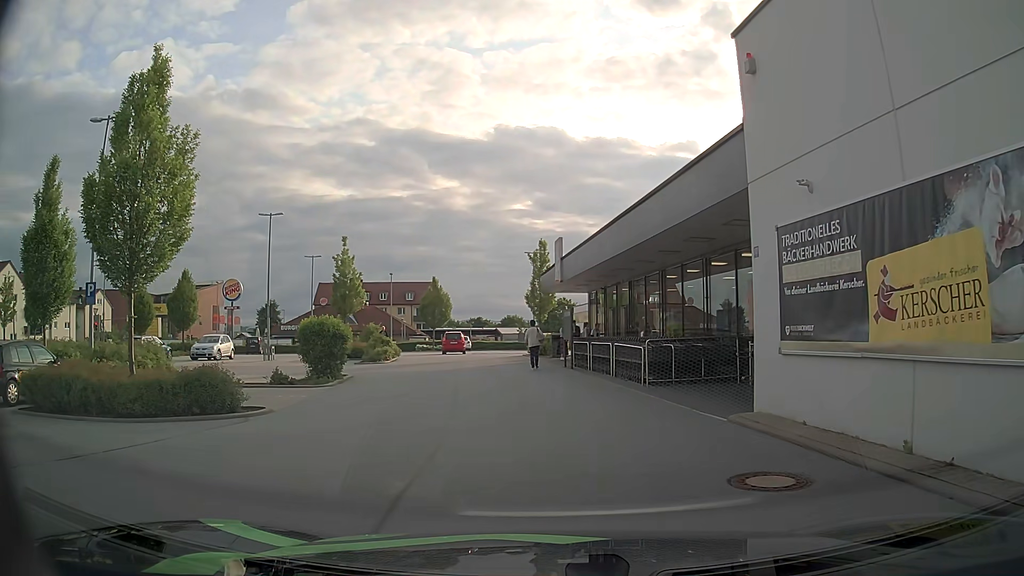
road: service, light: Day
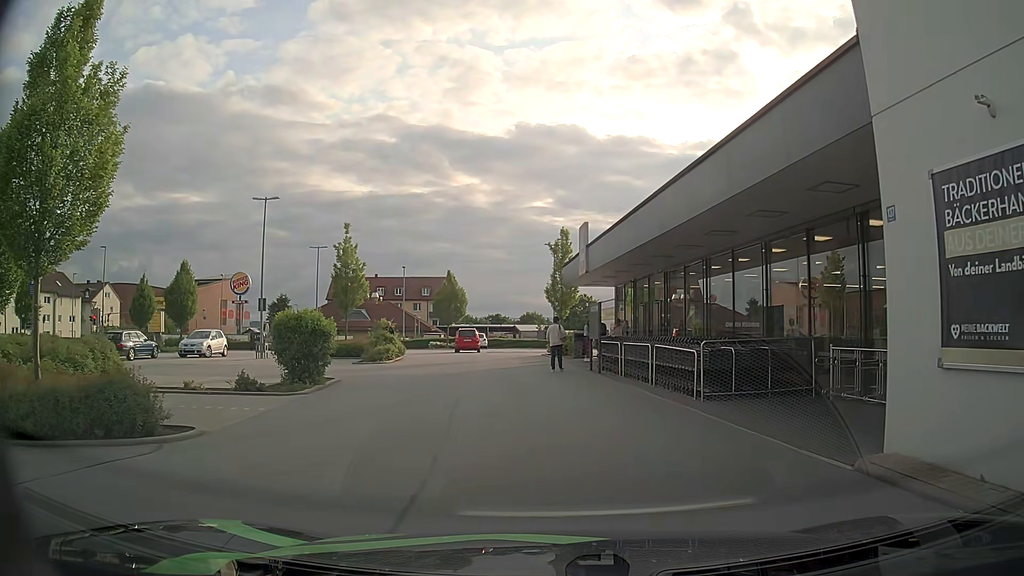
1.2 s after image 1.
(-0.1, +3.5) m; -1°
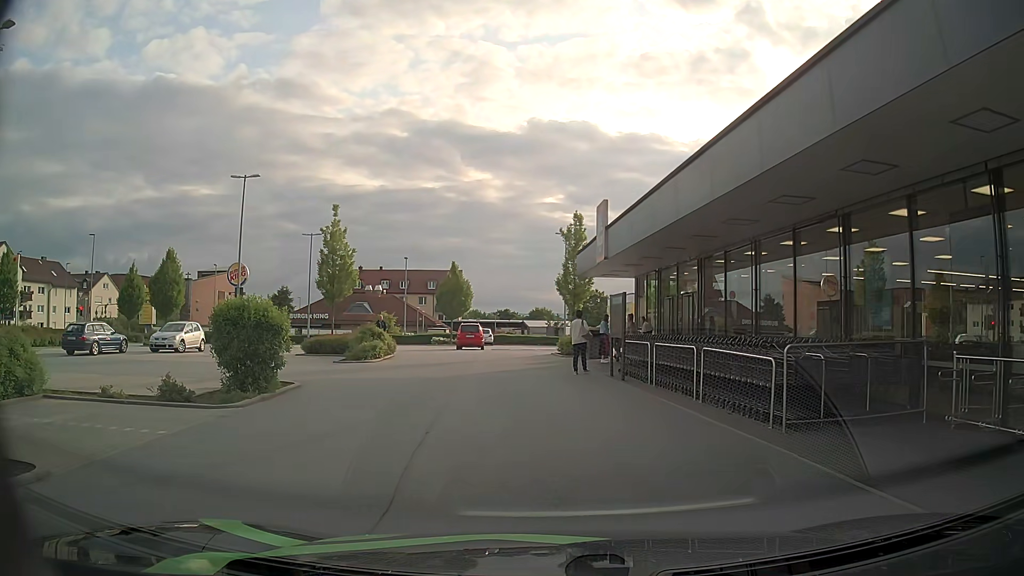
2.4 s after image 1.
(-0.1, +3.8) m; -1°
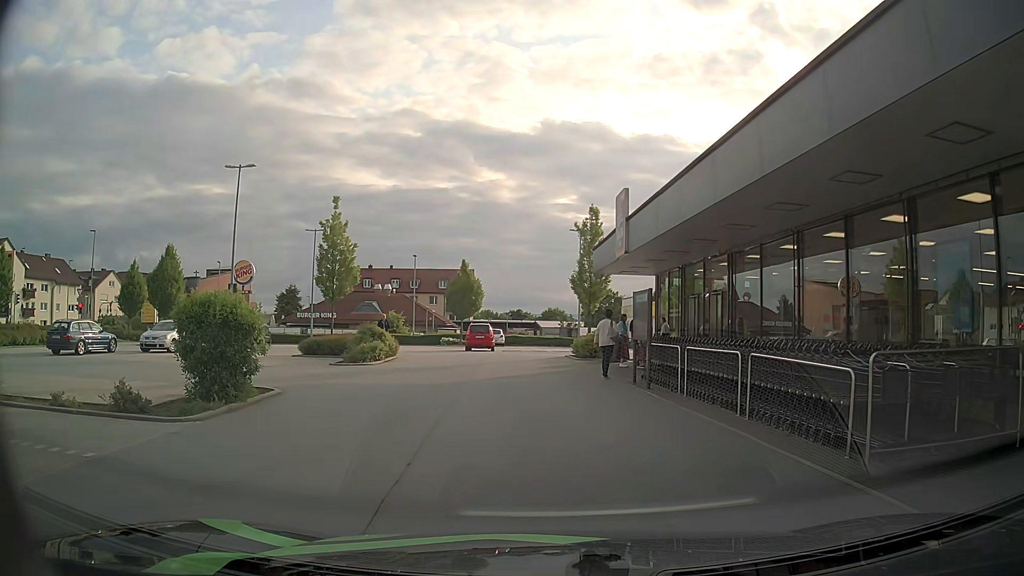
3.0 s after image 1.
(0.0, +2.0) m; -2°
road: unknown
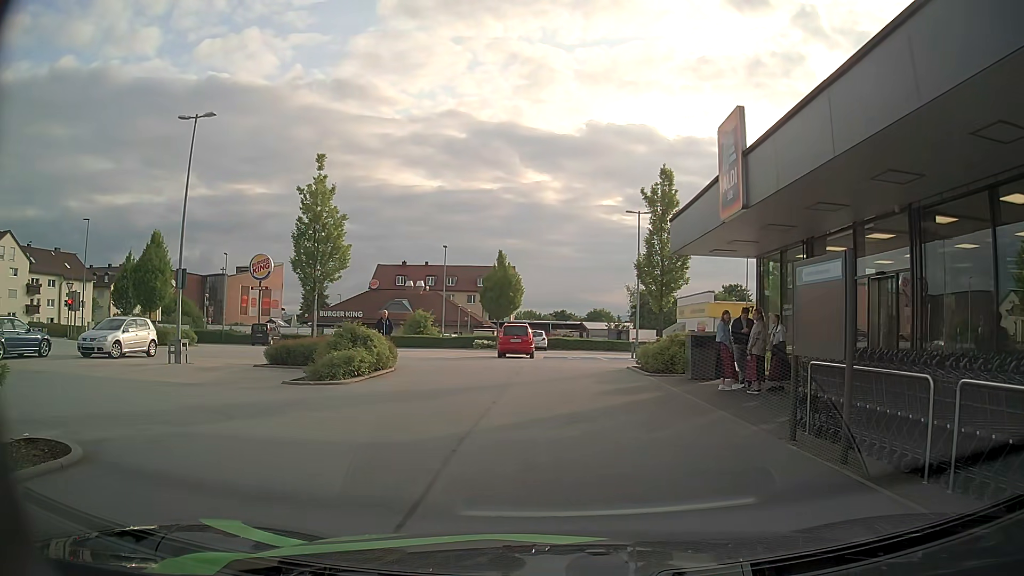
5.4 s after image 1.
(-0.2, +7.7) m; -3°
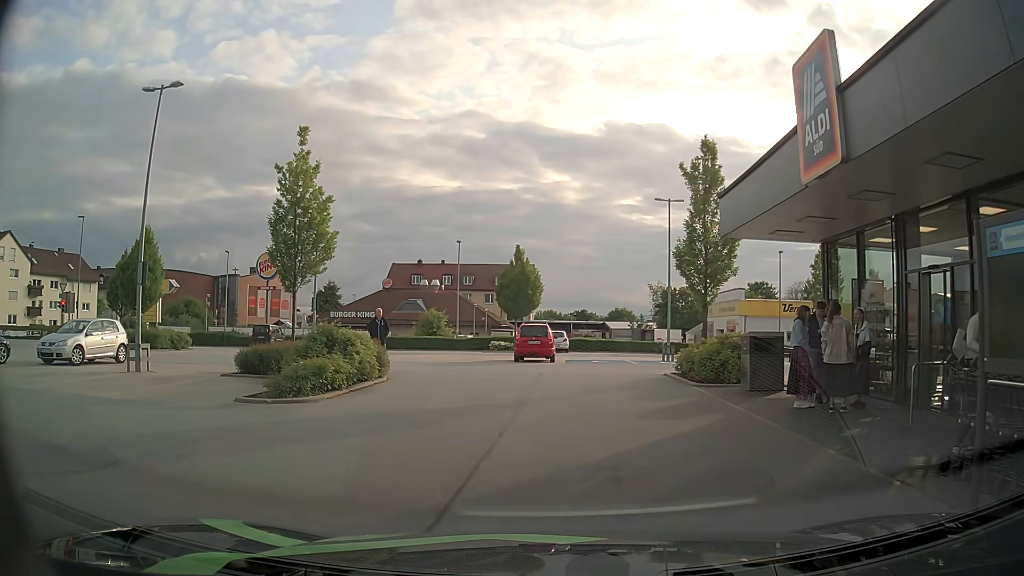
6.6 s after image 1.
(0.0, +3.4) m; -2°
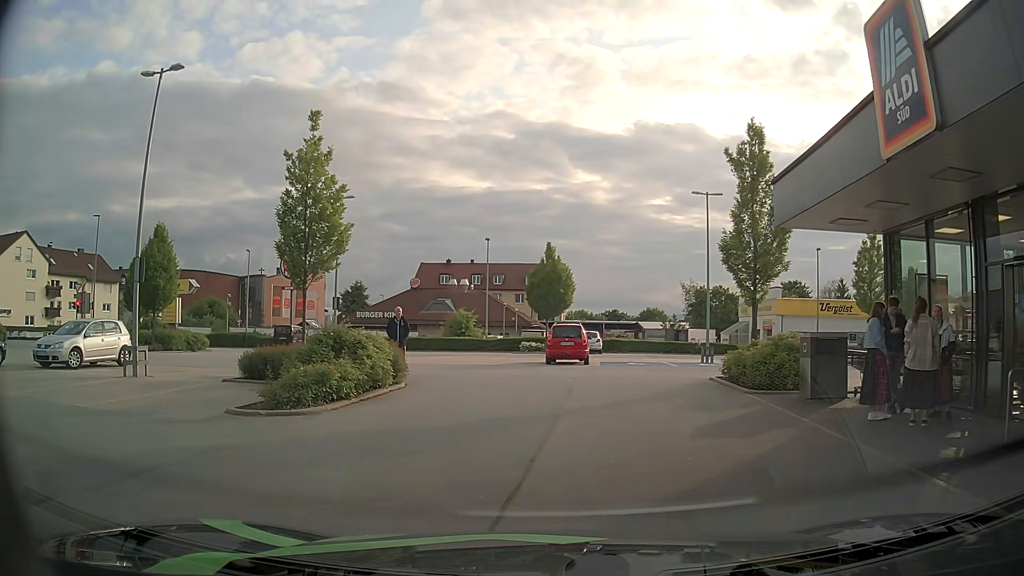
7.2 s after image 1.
(0.0, +1.6) m; -1°
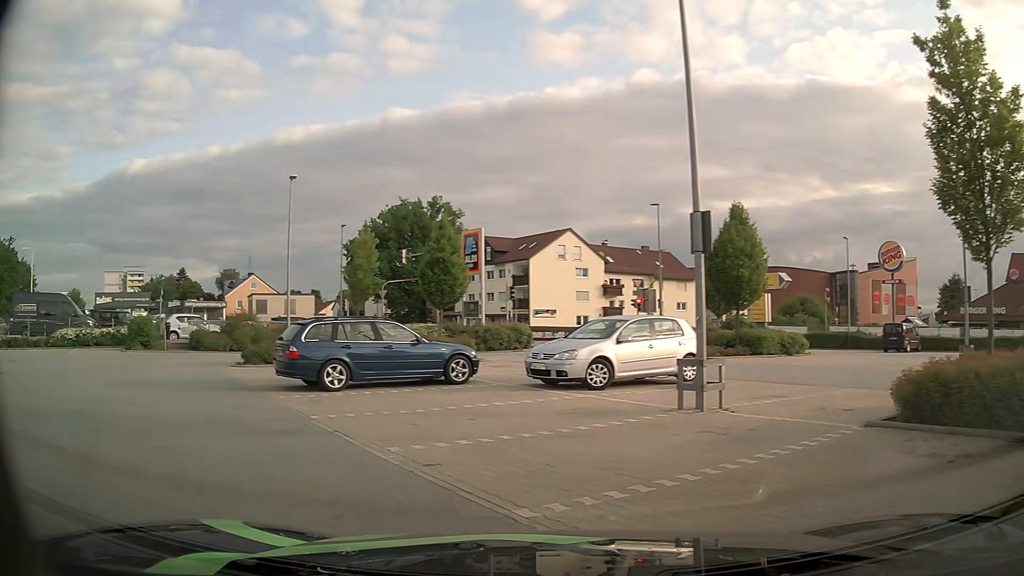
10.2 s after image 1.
(-2.6, +6.8) m; -50°
